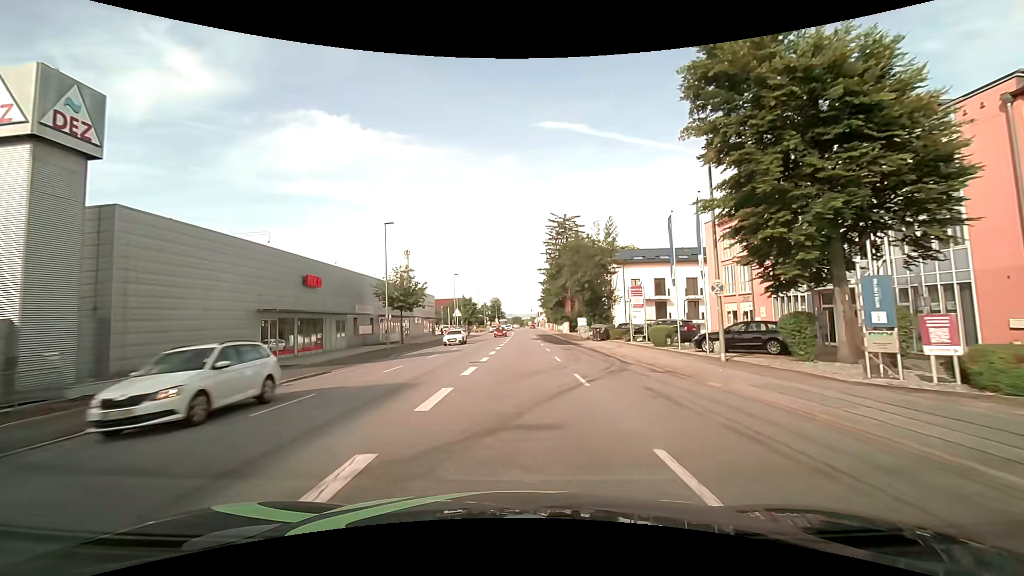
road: tertiary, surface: asphalt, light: Day
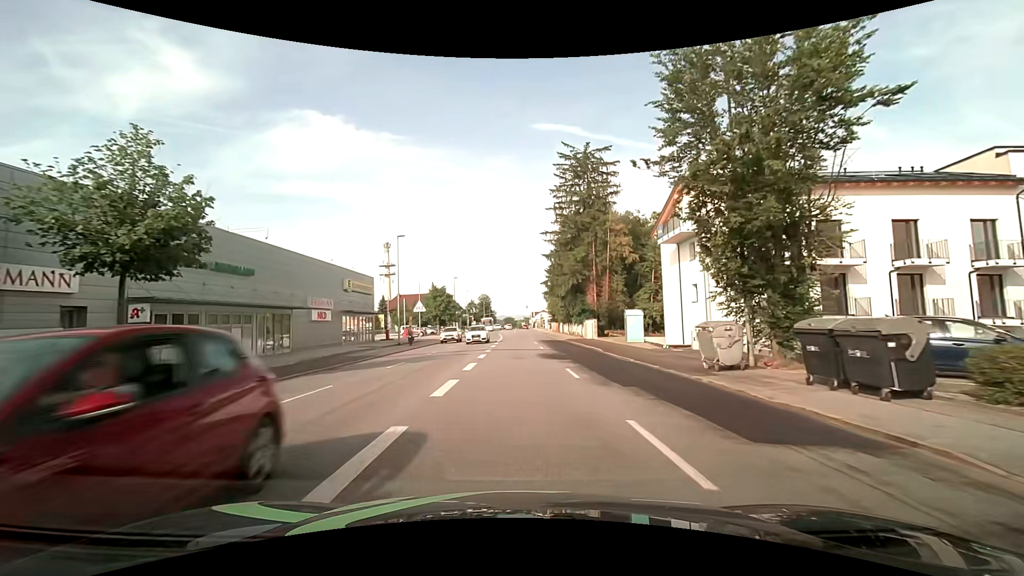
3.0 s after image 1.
(0.0, +34.4) m; +1°
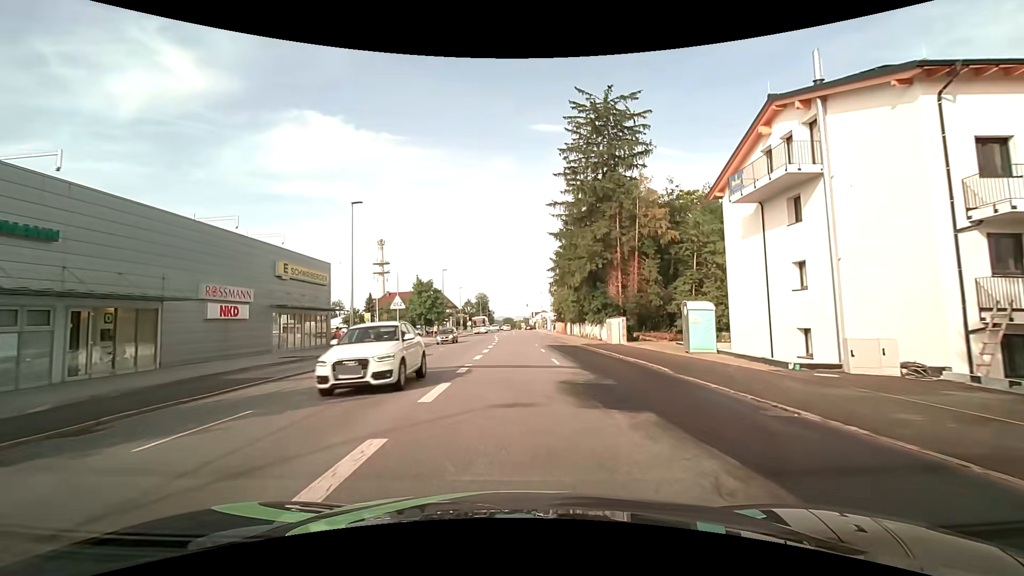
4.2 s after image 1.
(0.0, +12.8) m; 0°
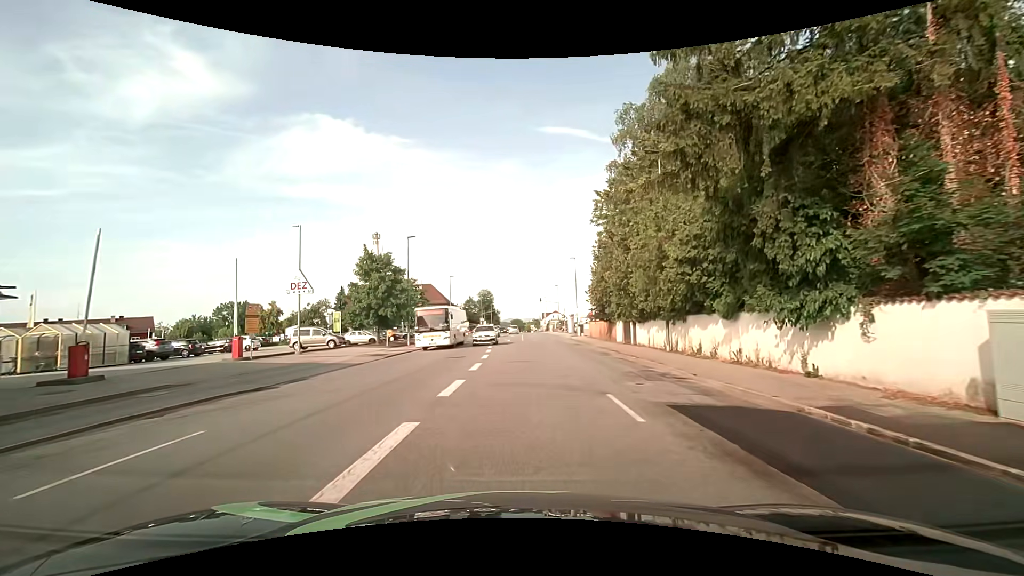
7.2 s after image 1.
(-0.2, +28.8) m; -1°
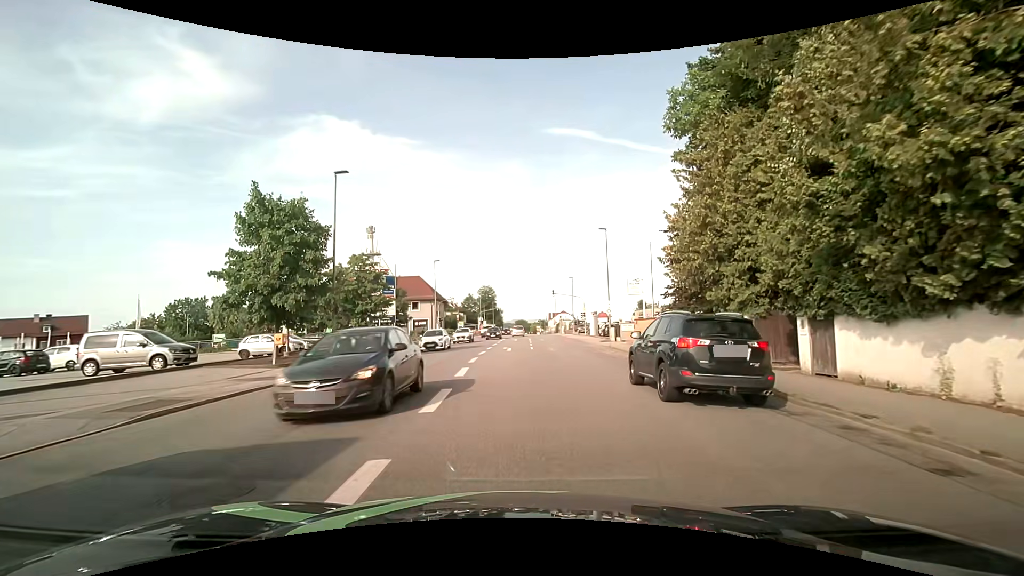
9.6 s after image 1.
(-0.2, +19.8) m; -1°
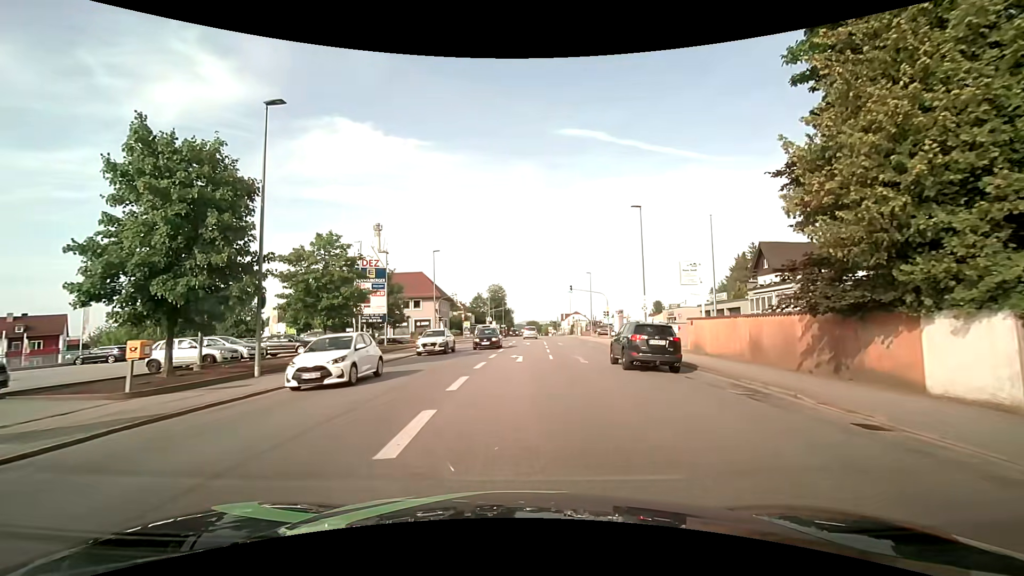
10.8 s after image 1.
(-0.2, +8.8) m; -2°
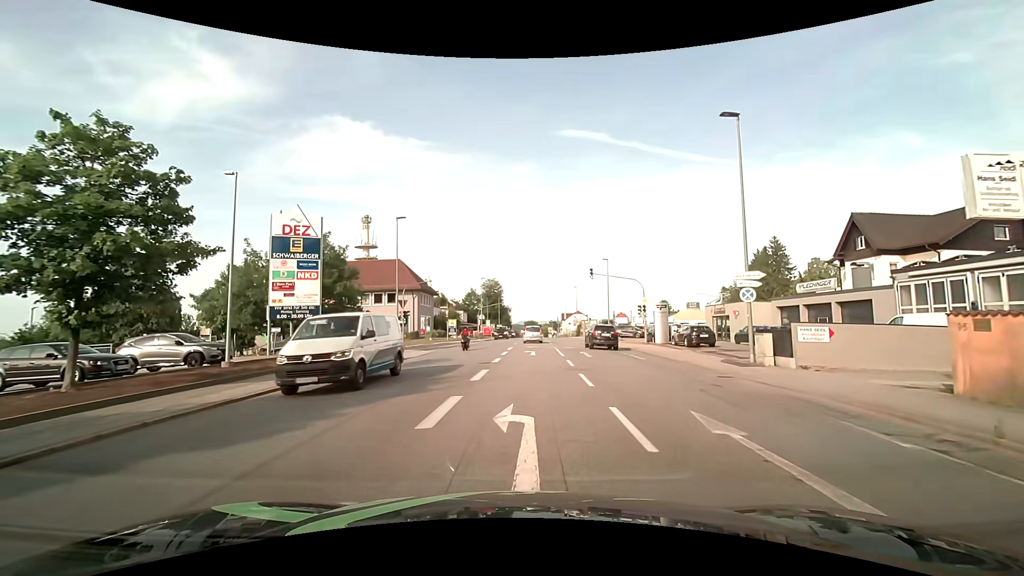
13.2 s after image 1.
(+0.1, +16.4) m; +1°
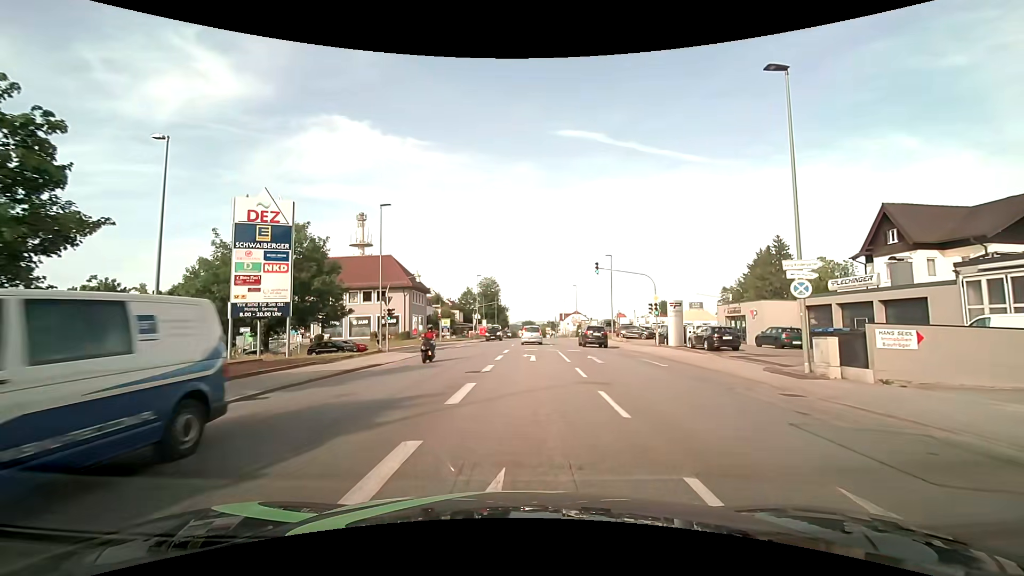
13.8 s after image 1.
(0.0, +3.9) m; 0°
